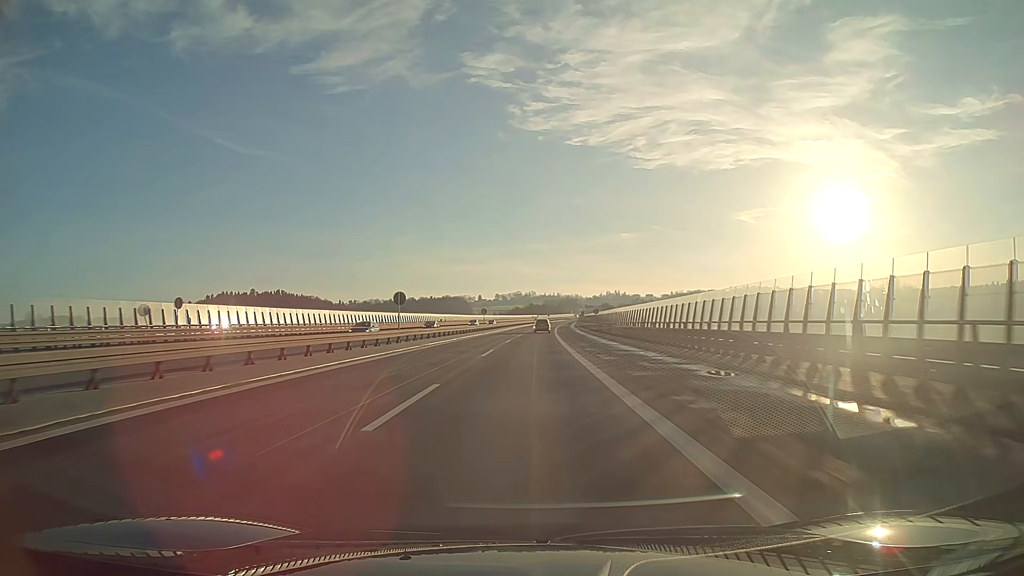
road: motorway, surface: asphalt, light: Day
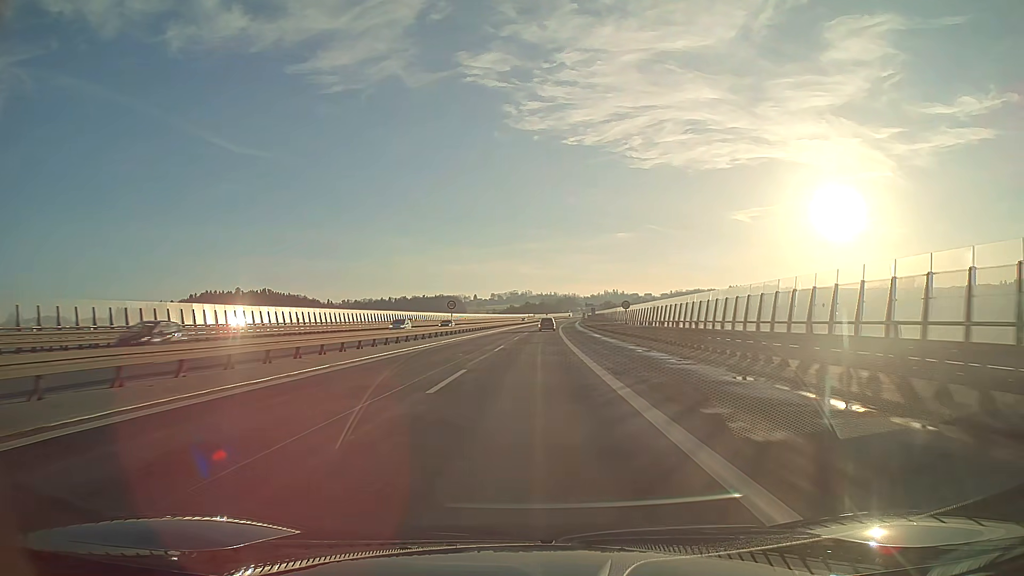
(+0.1, +31.6) m; 0°
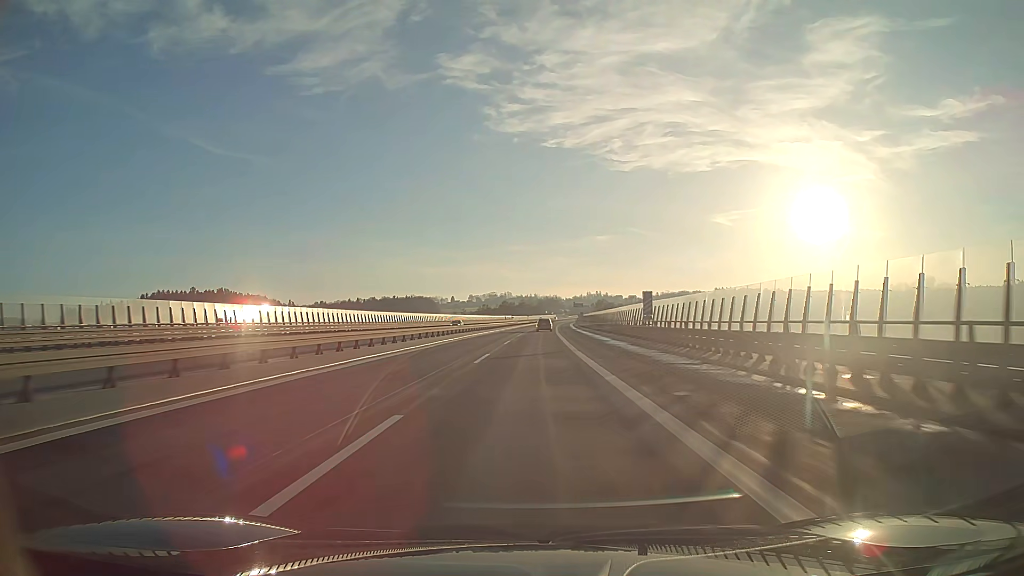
(+0.8, +63.2) m; +2°
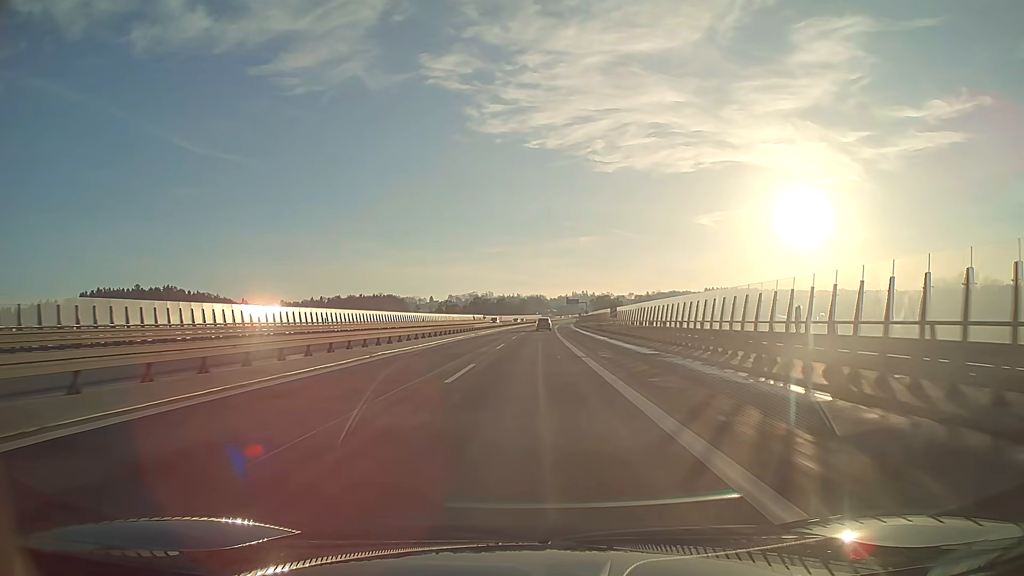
(+1.0, +78.9) m; +1°
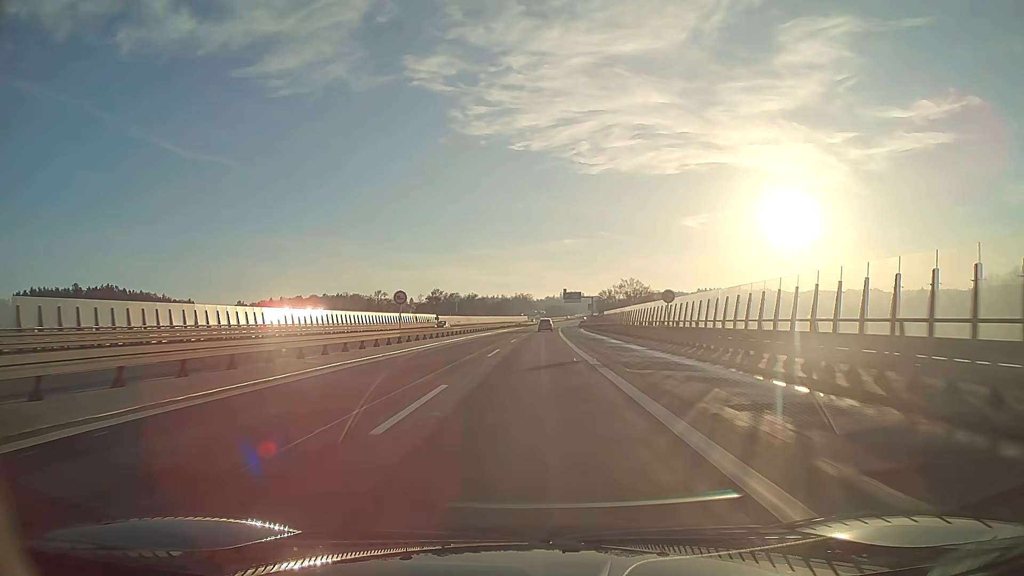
(+0.8, +78.9) m; +1°
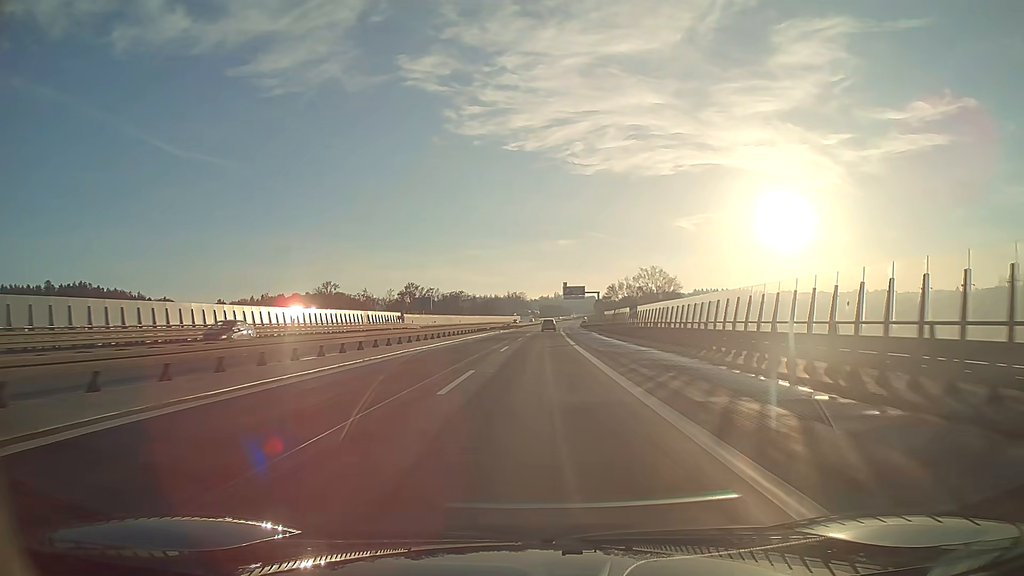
(+0.2, +31.6) m; +1°
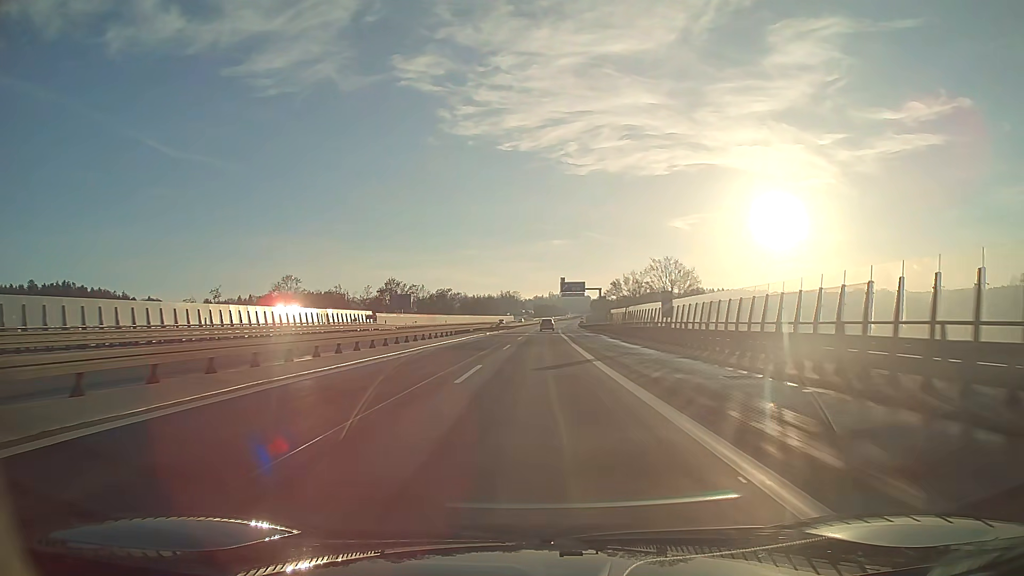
(+0.1, +15.8) m; 0°
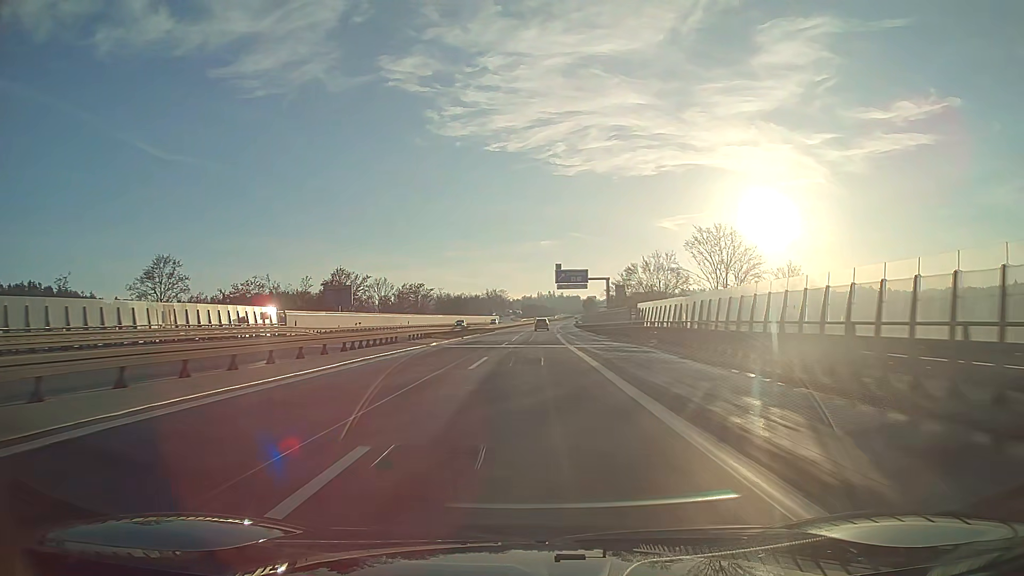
(+0.2, +31.6) m; +1°
(0, +10) (0, +20) (0, +30) (0, +40) (+1, +50) (+1, +60) (+1, +70) (+2, +80) (+3, +90) (+3, +100) m
